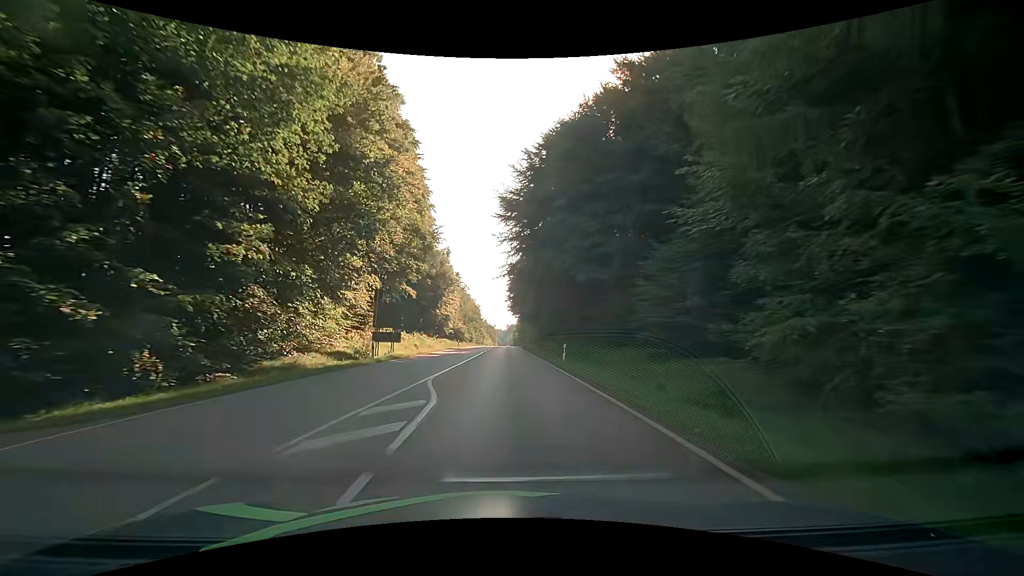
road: secondary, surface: asphalt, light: Day
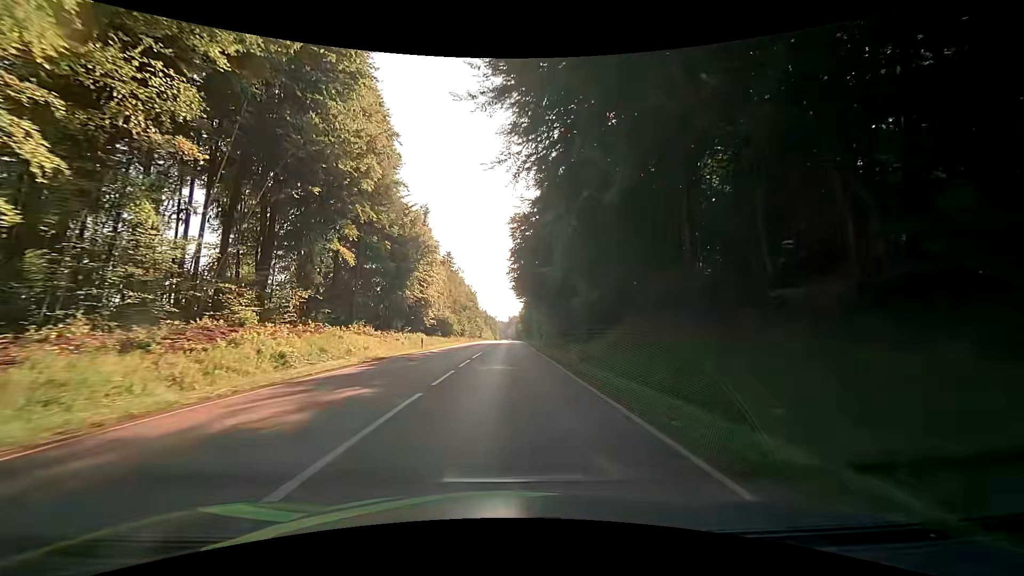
(-0.4, +31.2) m; -1°
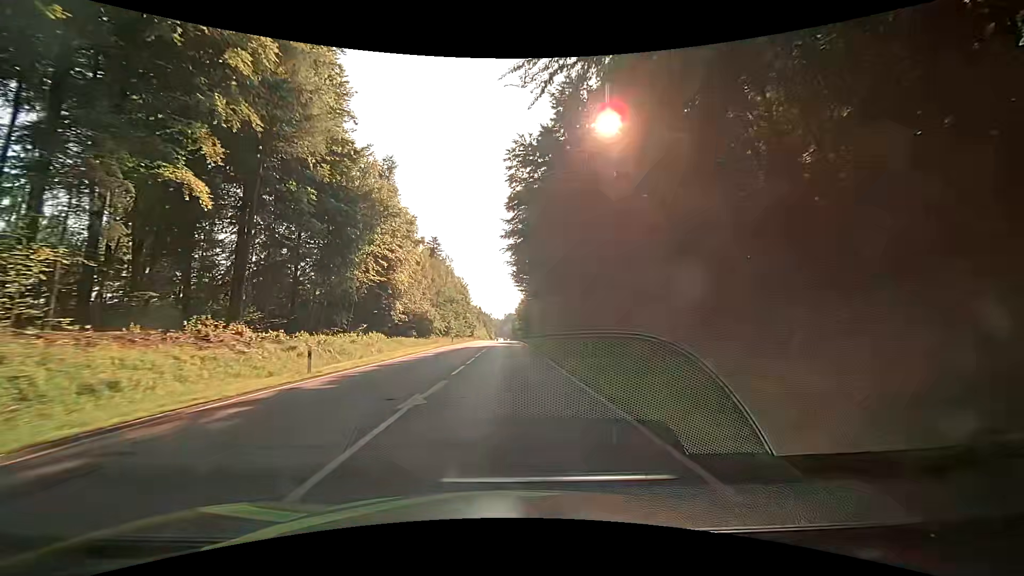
(+0.1, +20.7) m; 0°
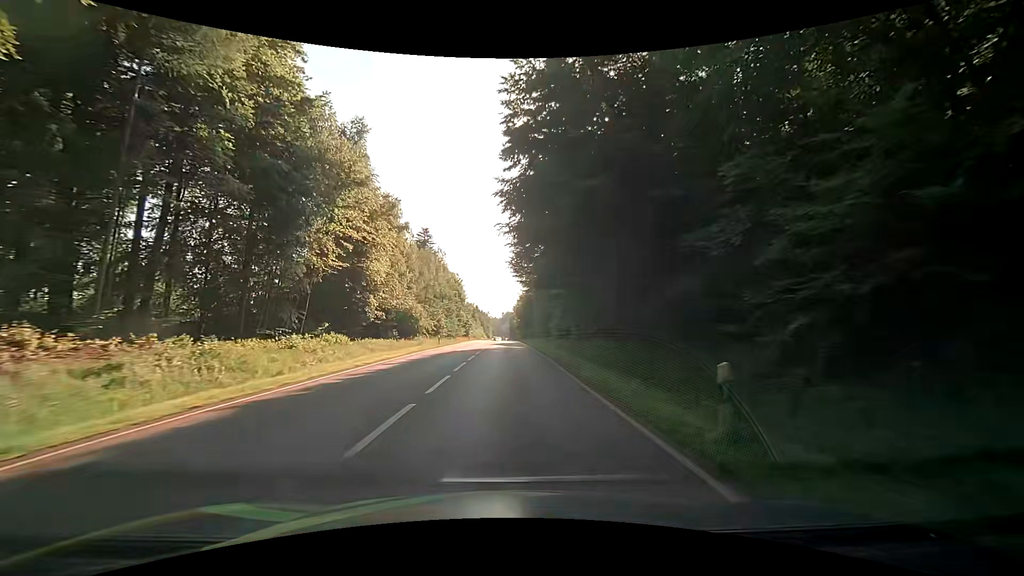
(+0.1, +10.3) m; +1°
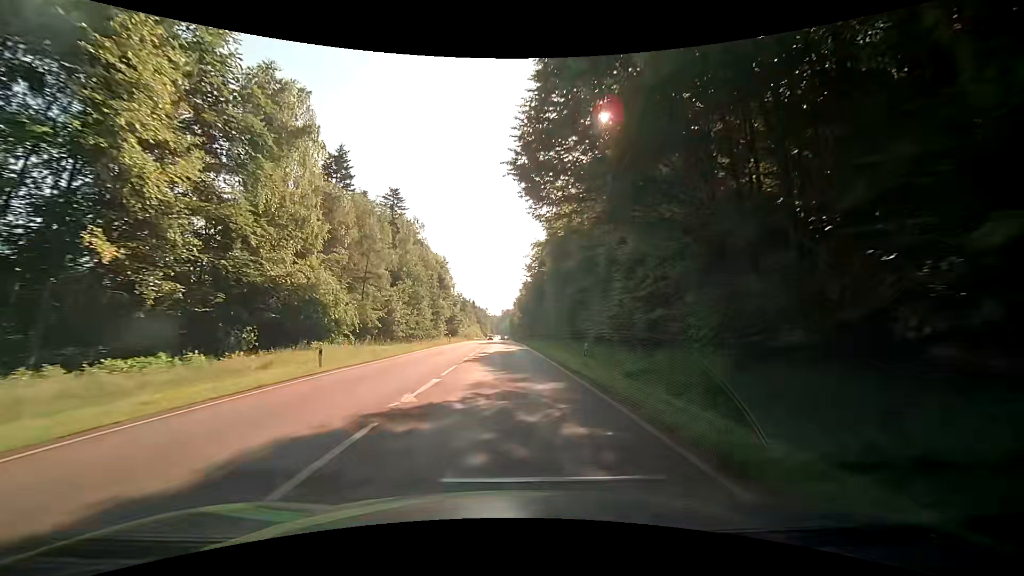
(0.0, +32.4) m; +1°
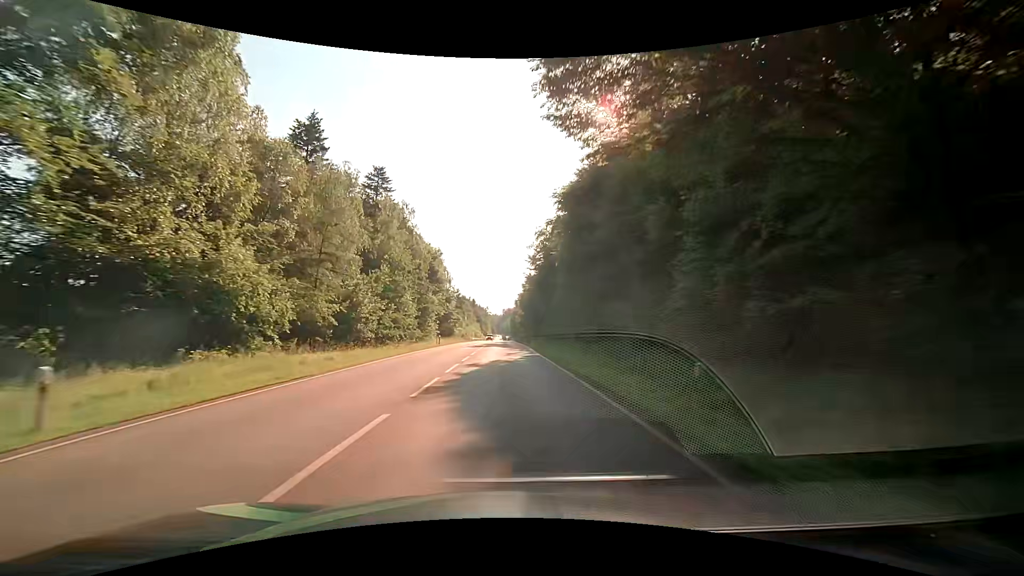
(-0.1, +11.3) m; 0°
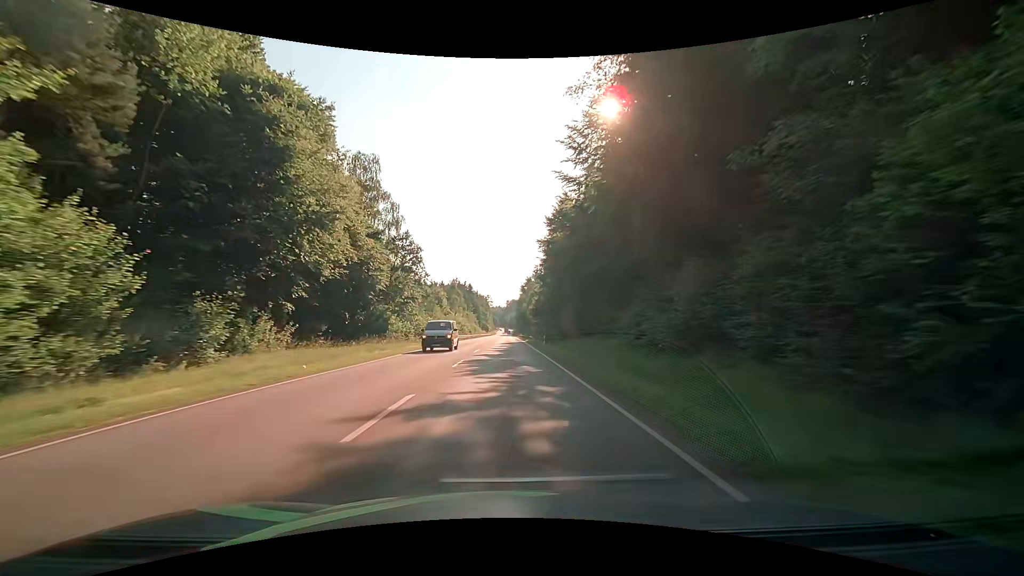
(-0.7, +58.8) m; -1°
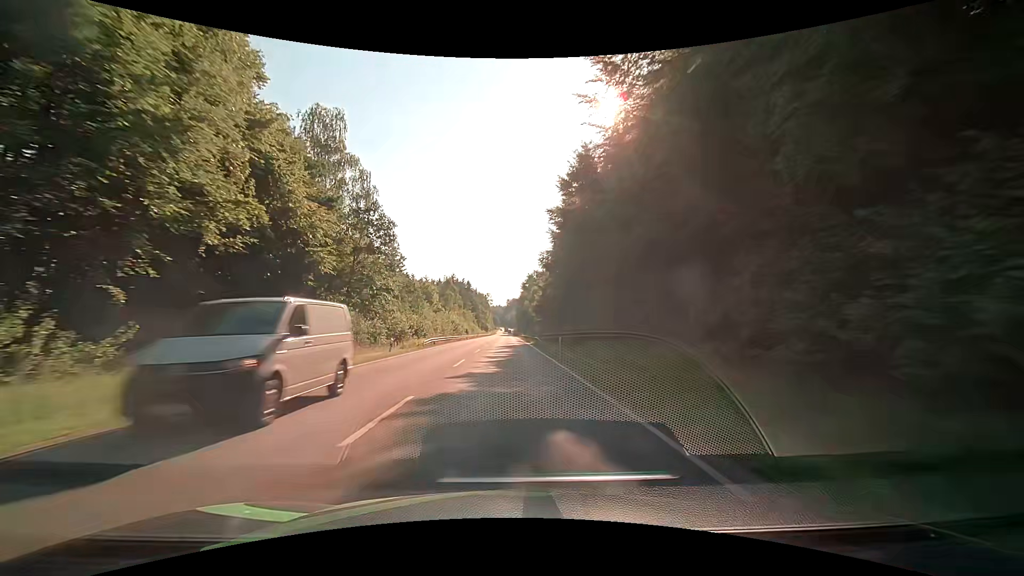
(+0.1, +12.1) m; +1°
(0, +10) (0, +20) (0, +30) (0, +40) (0, +50) (0, +60) (0, +70) (0, +80) (0, +90) (0, +100) m
